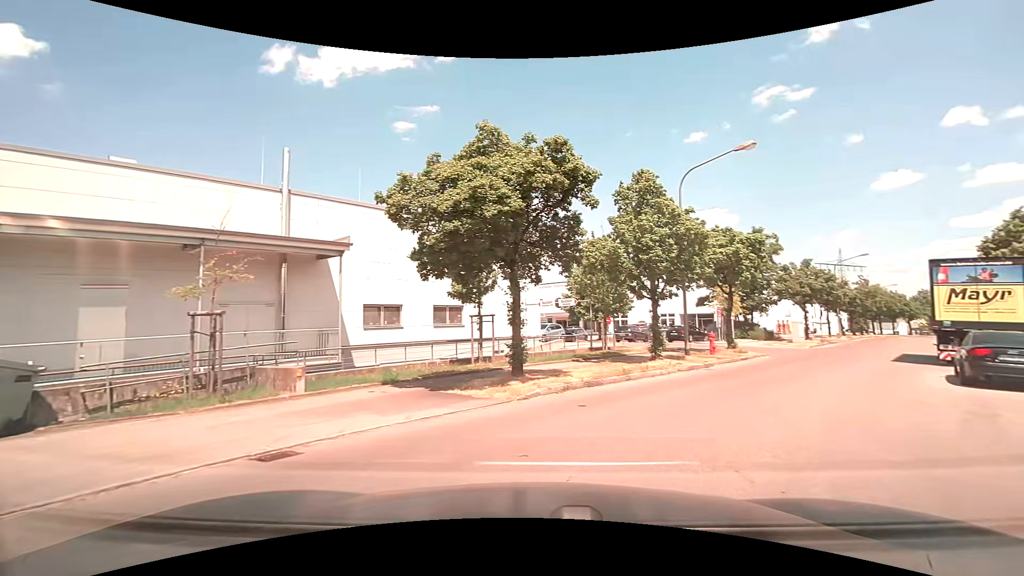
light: Day
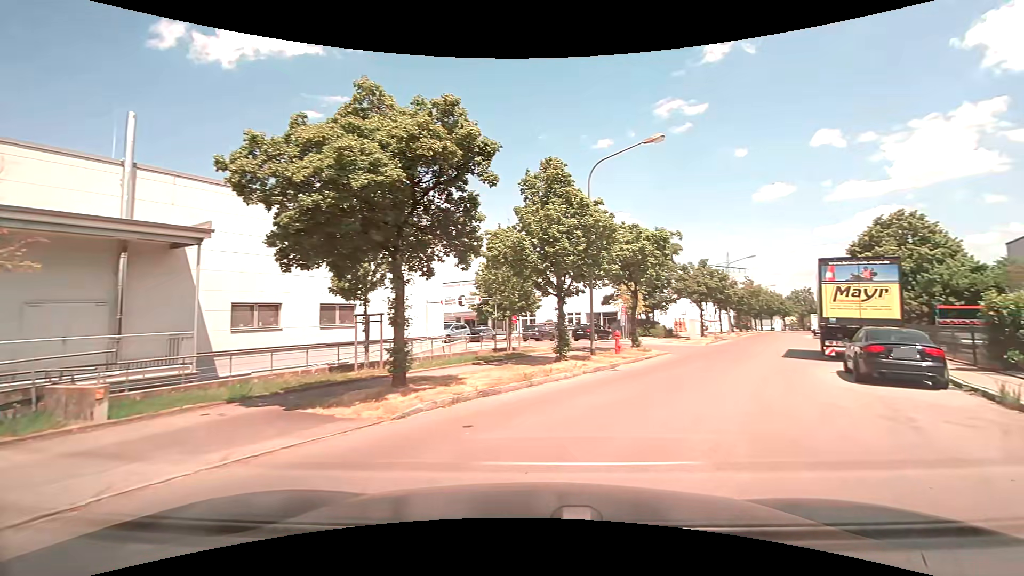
(+0.2, +1.9) m; +10°
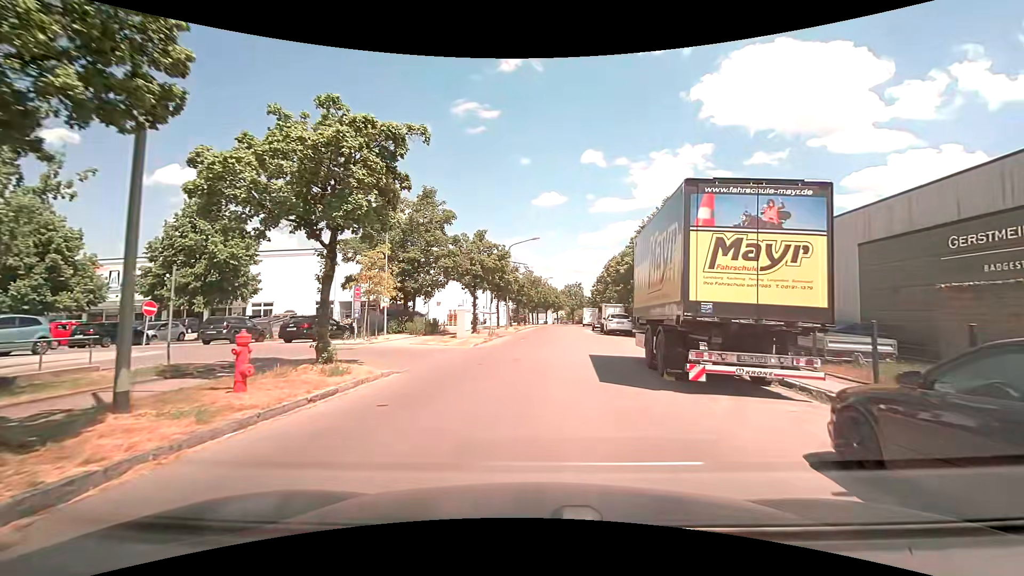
(+4.1, +12.8) m; +25°
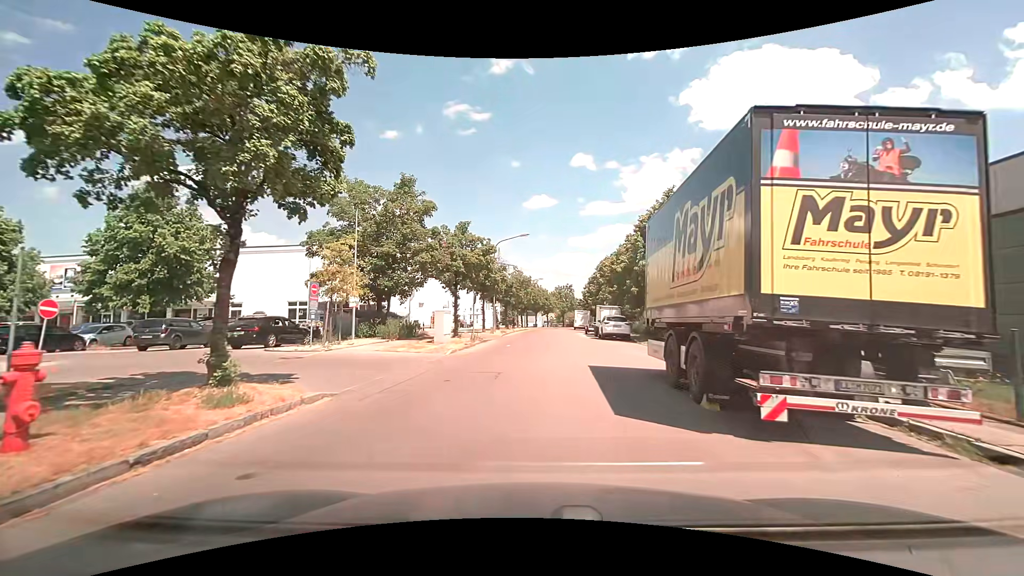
(0.0, +3.4) m; +1°
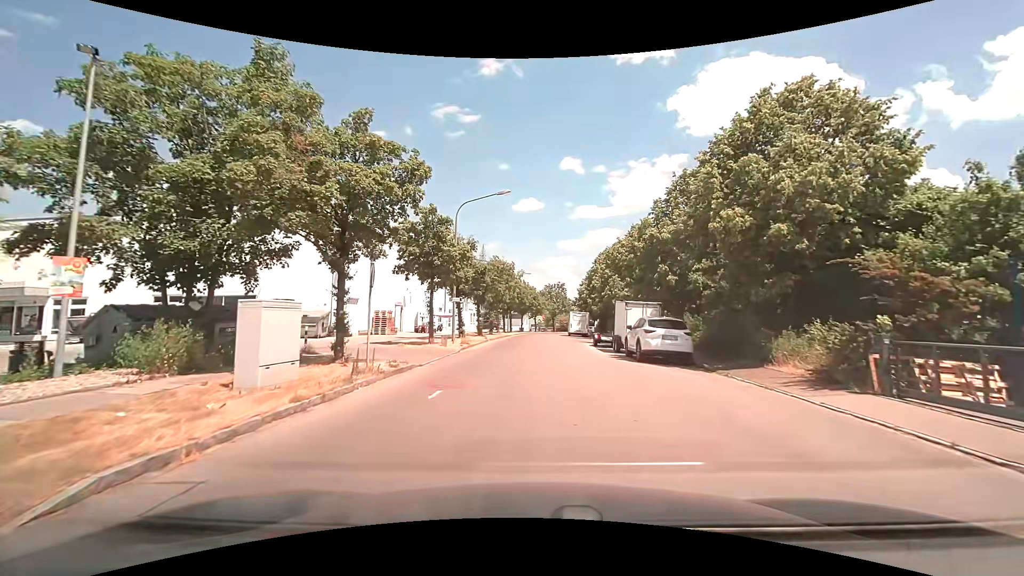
(+0.3, +15.7) m; +2°
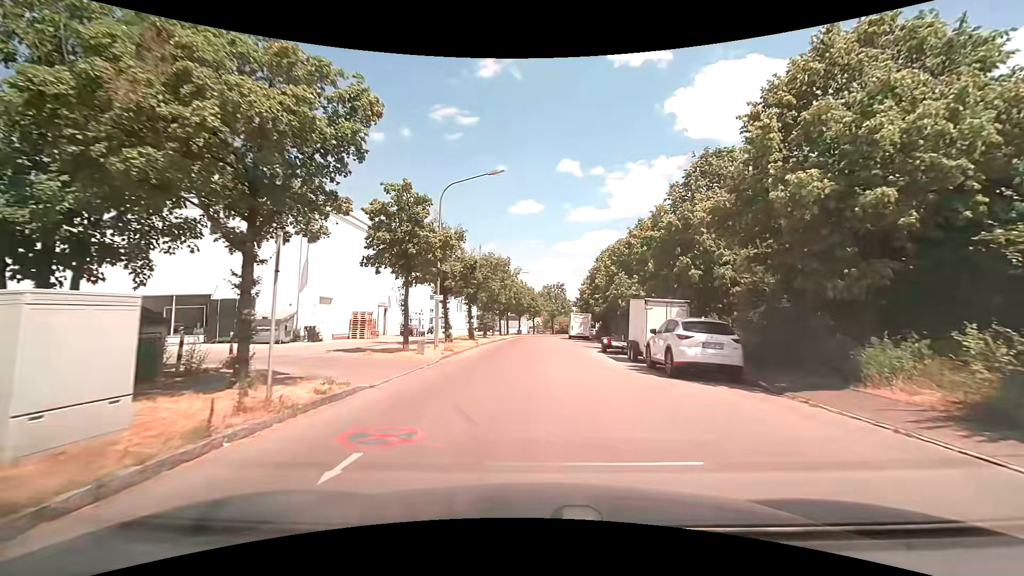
(0.0, +4.4) m; 0°
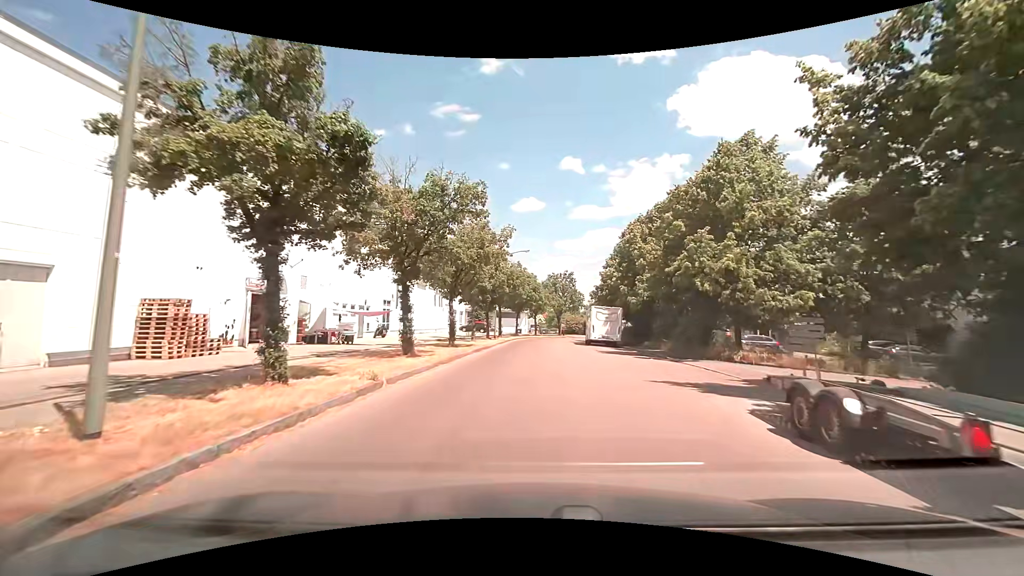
(0.0, +18.7) m; 0°
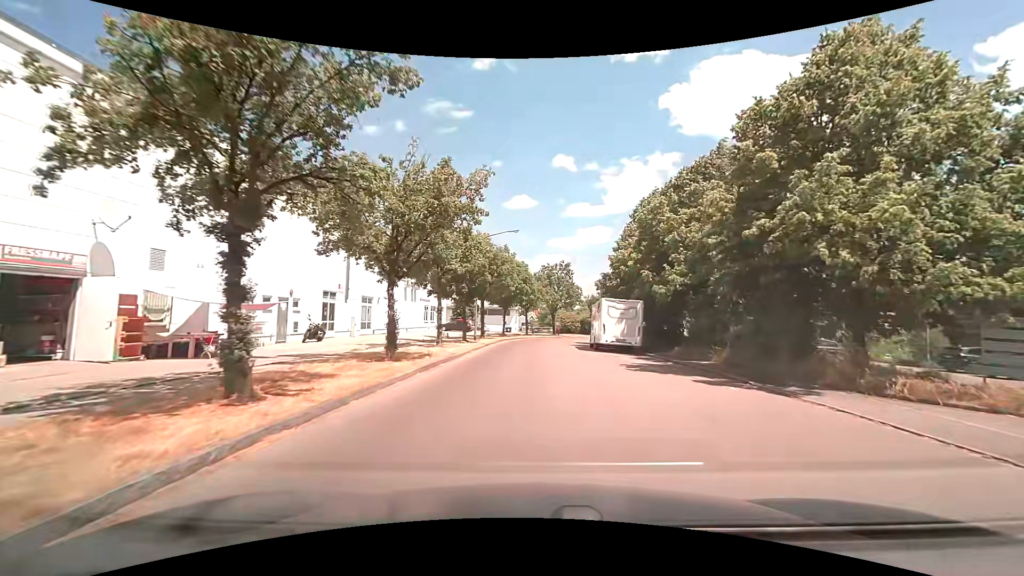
(0.0, +9.8) m; +1°
(0, +10) (0, +20) (0, +30) (+1, +40) (+2, +50) (+4, +60) (+8, +69) (+13, +77) (+20, +85) (+27, +92) m
